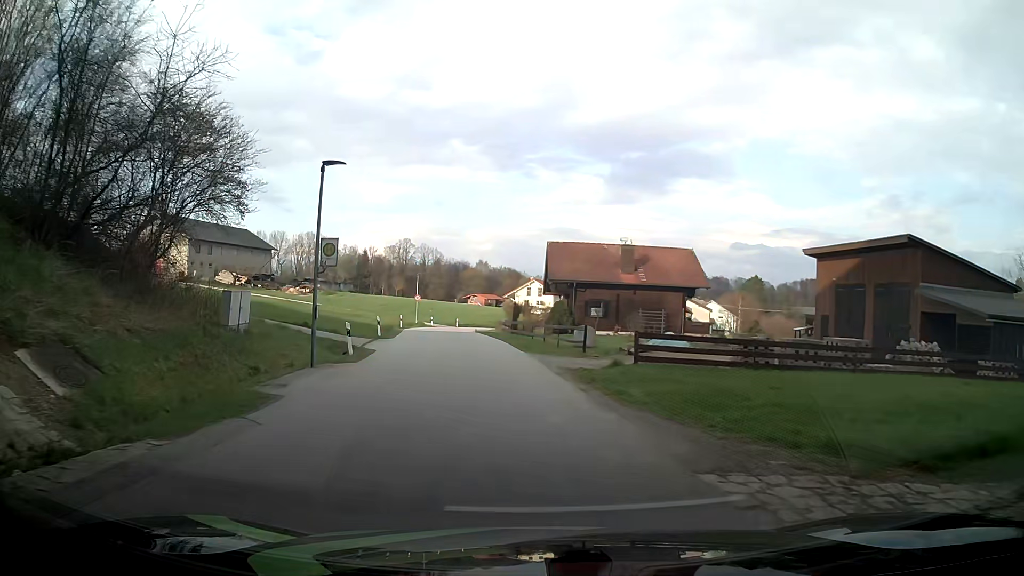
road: residential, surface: asphalt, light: Day
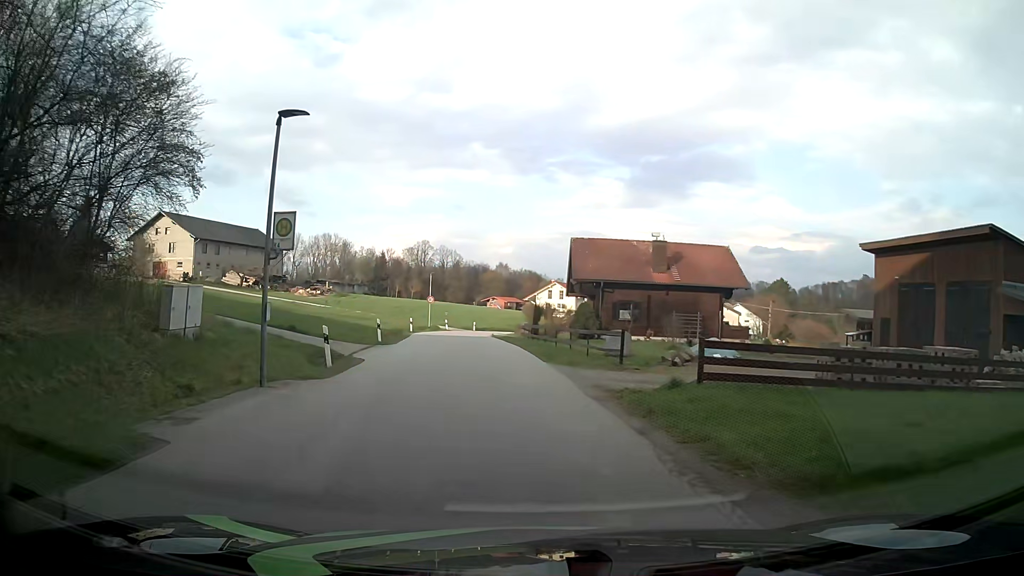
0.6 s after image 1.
(-0.2, +4.5) m; -5°
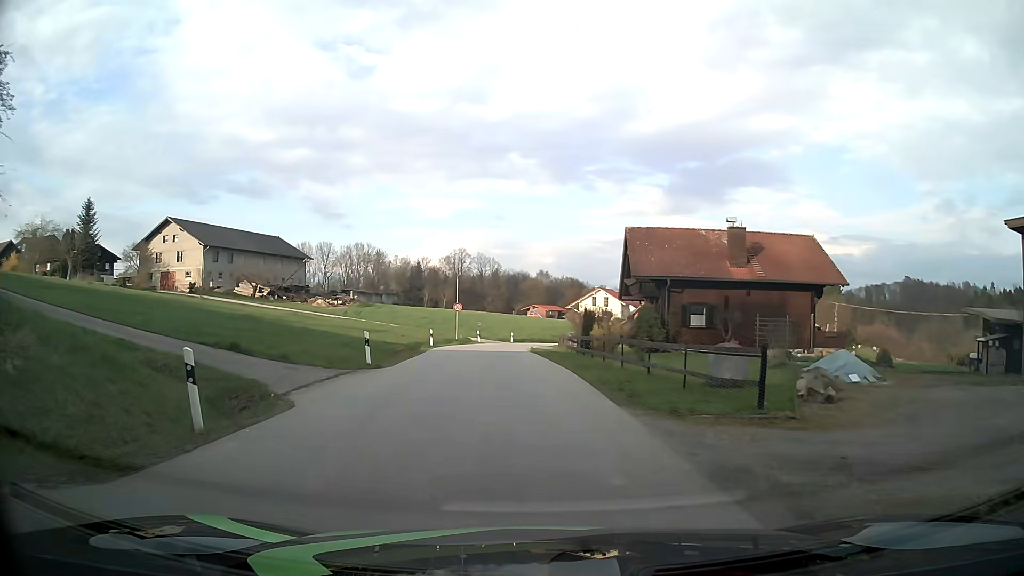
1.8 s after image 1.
(-0.4, +8.9) m; -4°
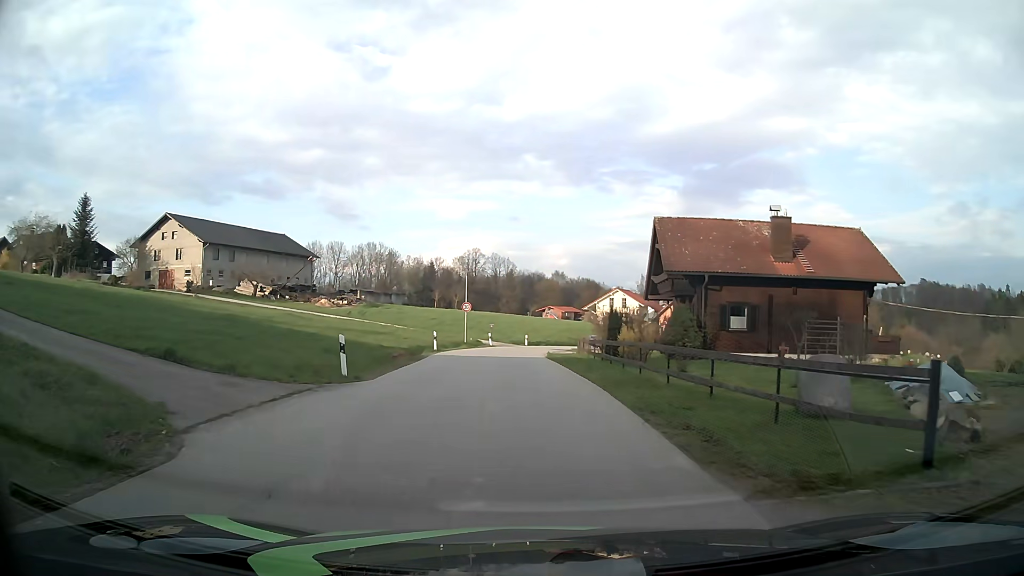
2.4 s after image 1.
(-0.1, +4.4) m; -2°
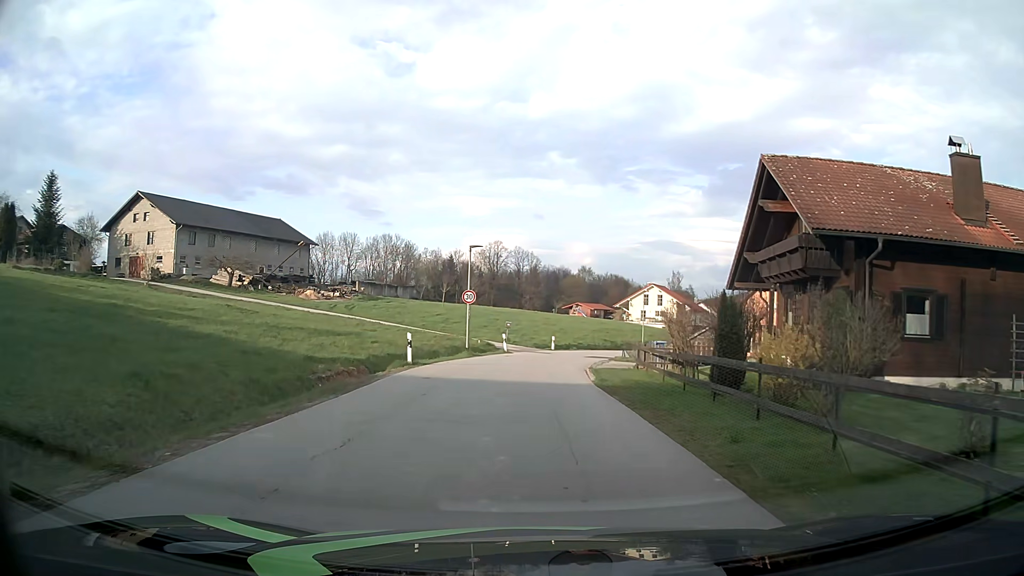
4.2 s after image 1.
(-0.3, +13.3) m; -2°
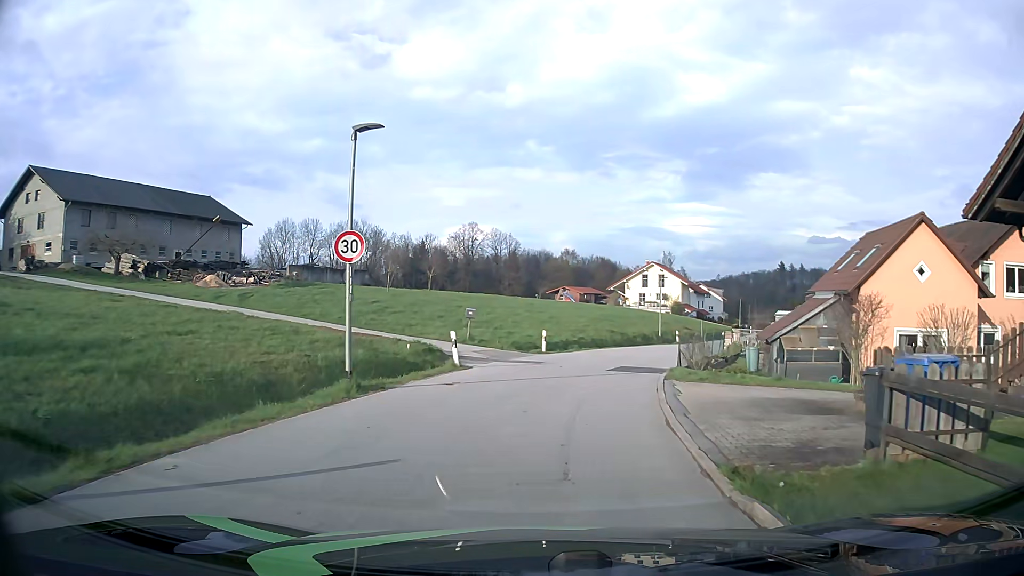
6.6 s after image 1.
(+0.1, +17.9) m; +1°
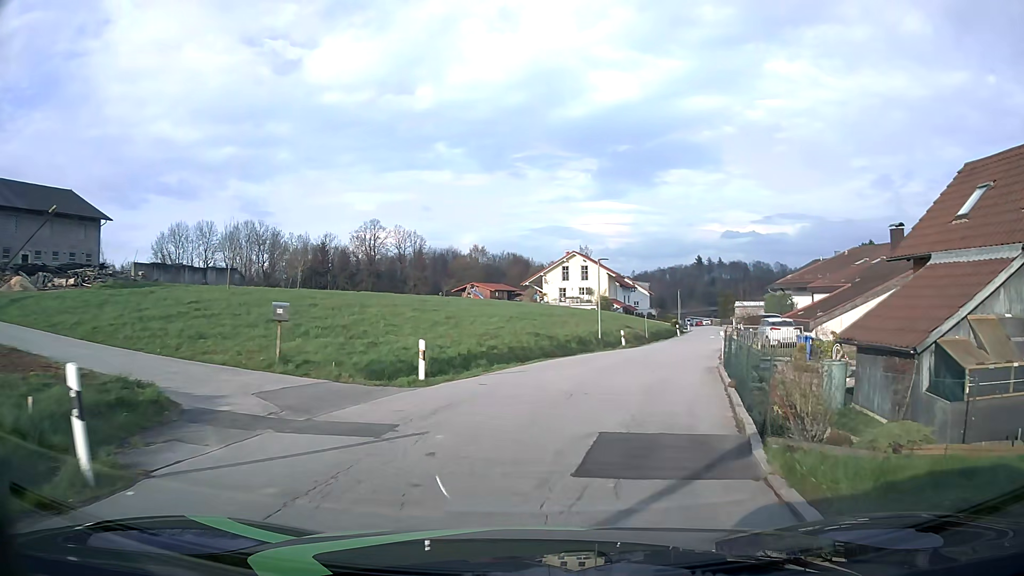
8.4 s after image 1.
(+0.8, +13.6) m; +7°
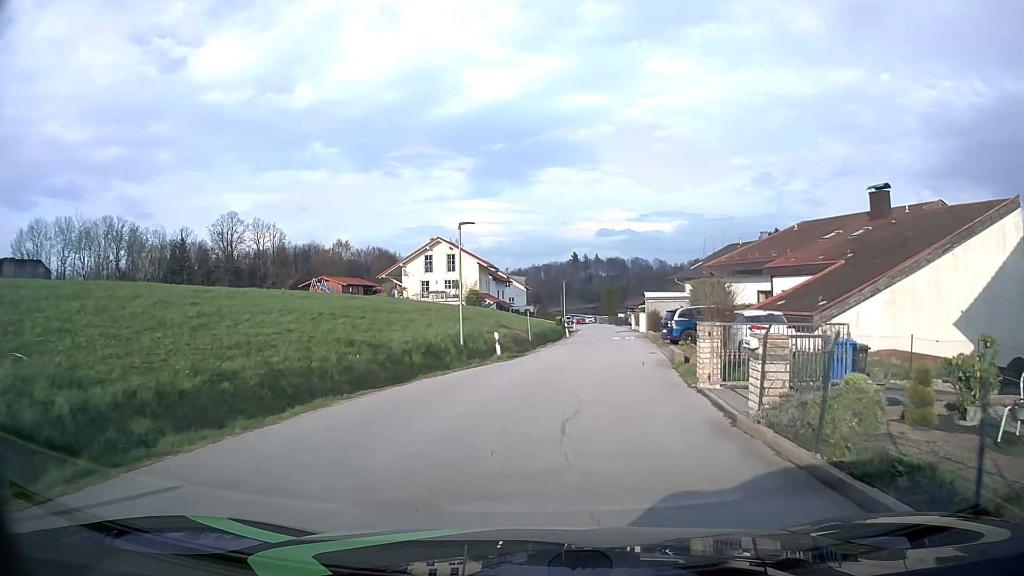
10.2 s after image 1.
(+1.4, +13.5) m; +11°
(0, +10) (+2, +20) (+3, +30) (+4, +40) (+5, +50) (+6, +60) (+7, +70) (+8, +80) (+8, +90) (+9, +100) m
